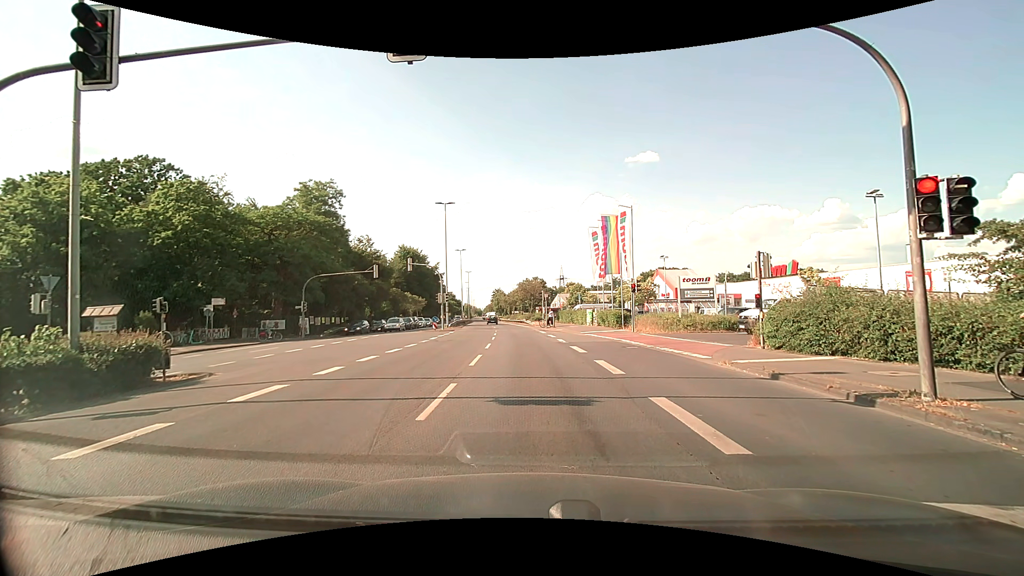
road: primary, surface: asphalt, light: Day
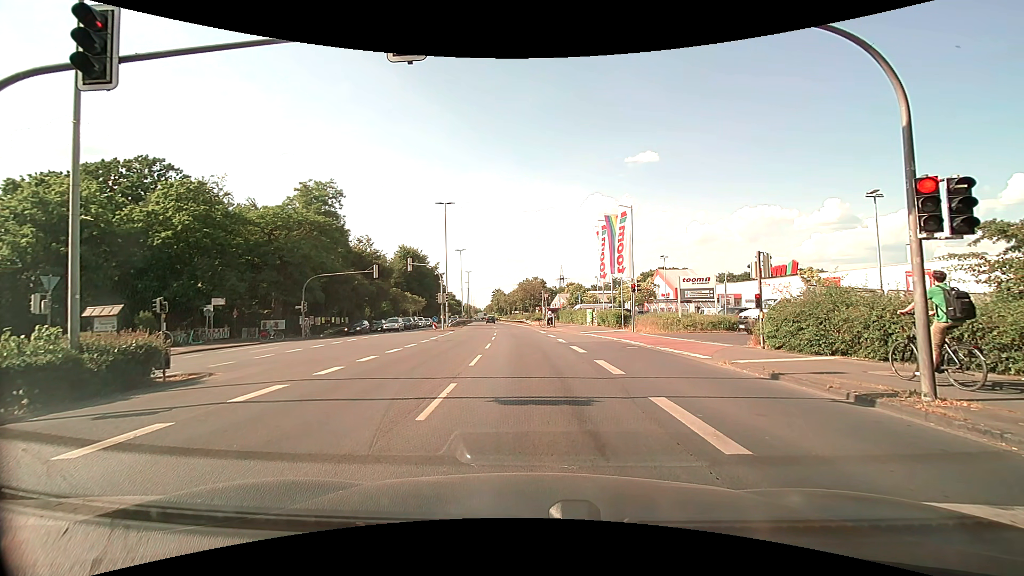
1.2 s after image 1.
(0.0, 0.0) m; 0°
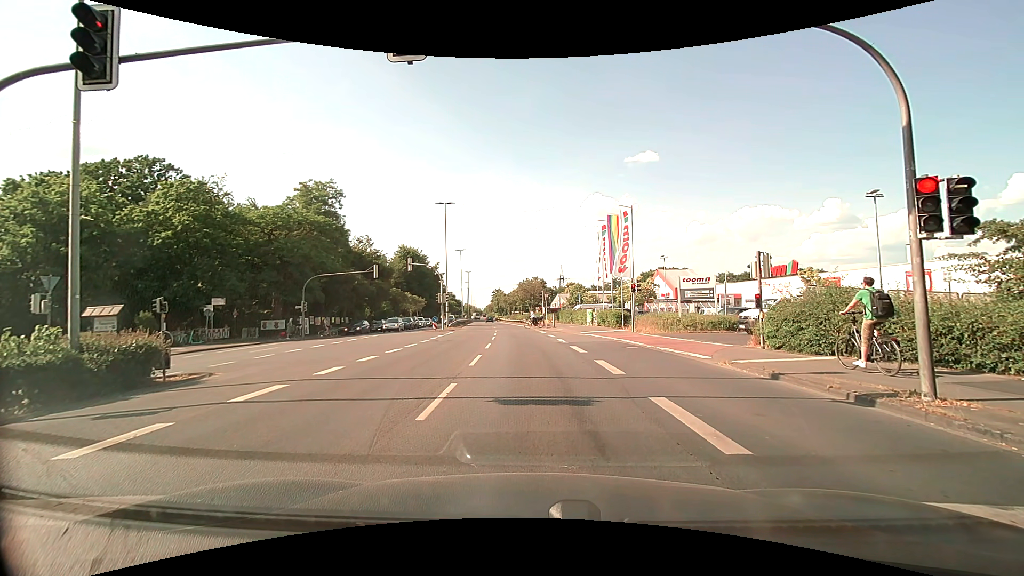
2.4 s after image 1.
(0.0, 0.0) m; 0°
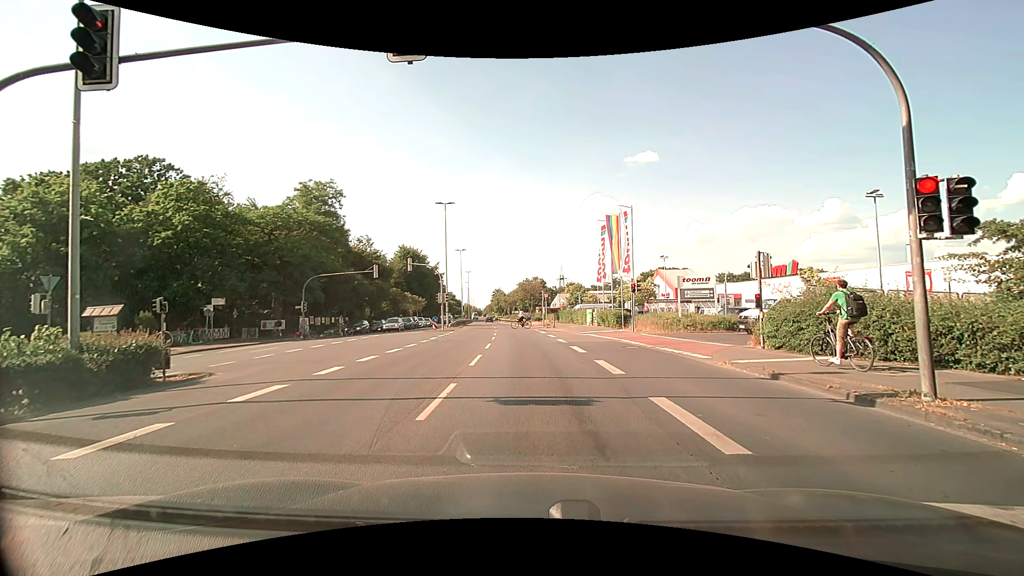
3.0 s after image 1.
(0.0, 0.0) m; 0°
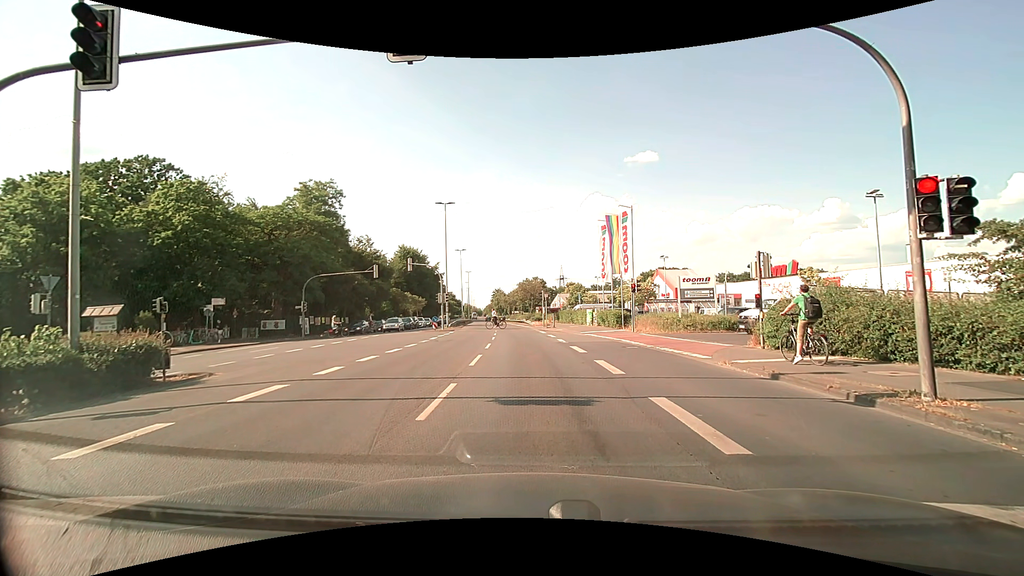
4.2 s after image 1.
(0.0, 0.0) m; 0°
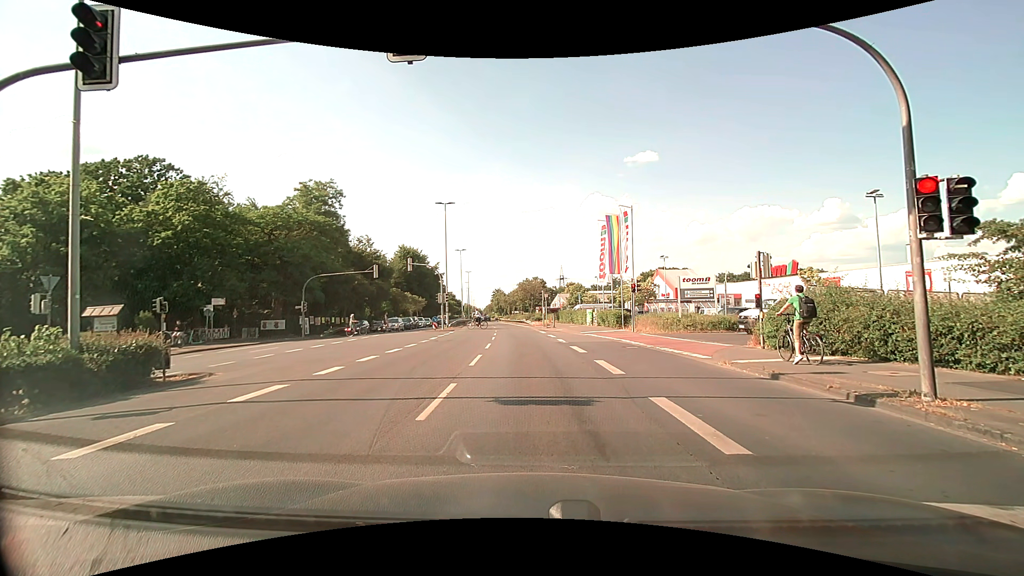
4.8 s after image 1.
(0.0, 0.0) m; 0°
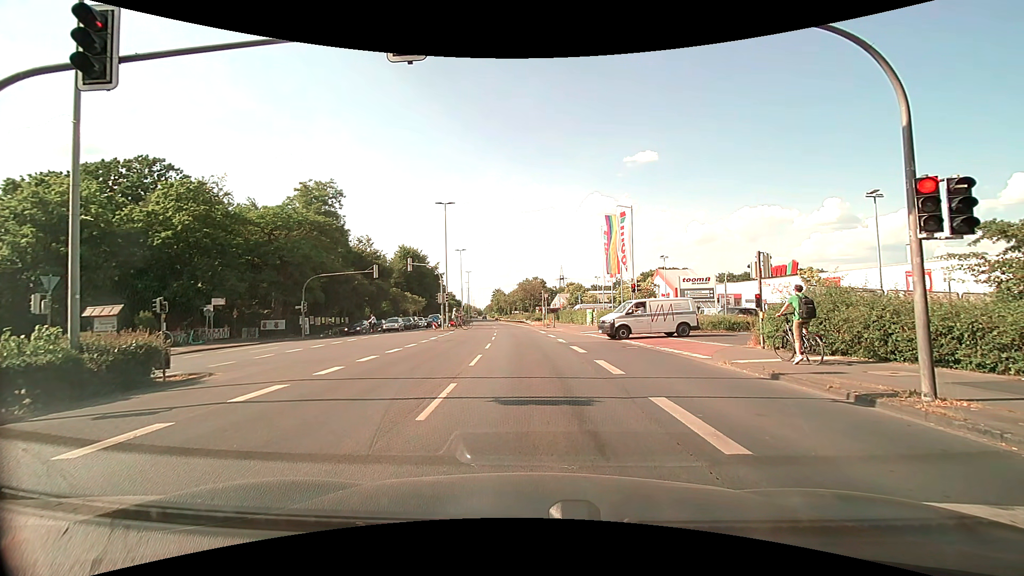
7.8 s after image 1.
(0.0, 0.0) m; 0°
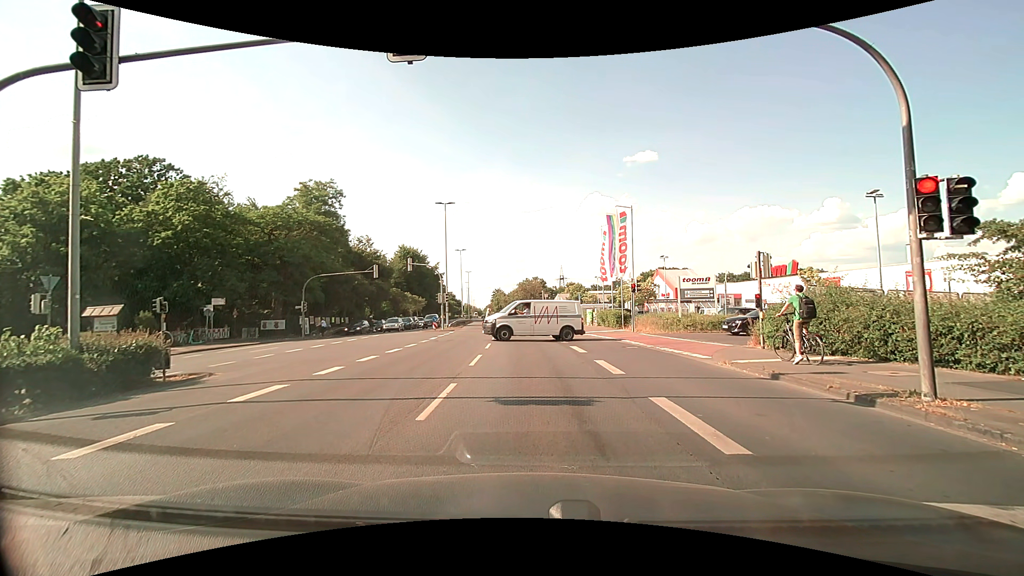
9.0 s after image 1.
(0.0, 0.0) m; 0°
(0, +10) (0, +20) (-1, +30) (-2, +40) (-3, +50) (-4, +60) (-5, +70) (-6, +80) (-7, +90) (-8, +100) m
